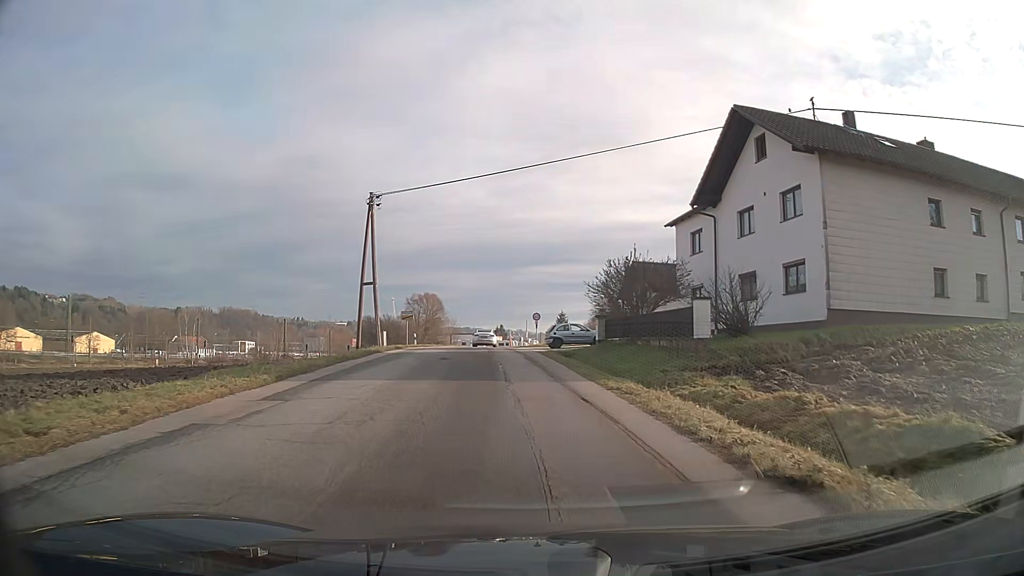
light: Day
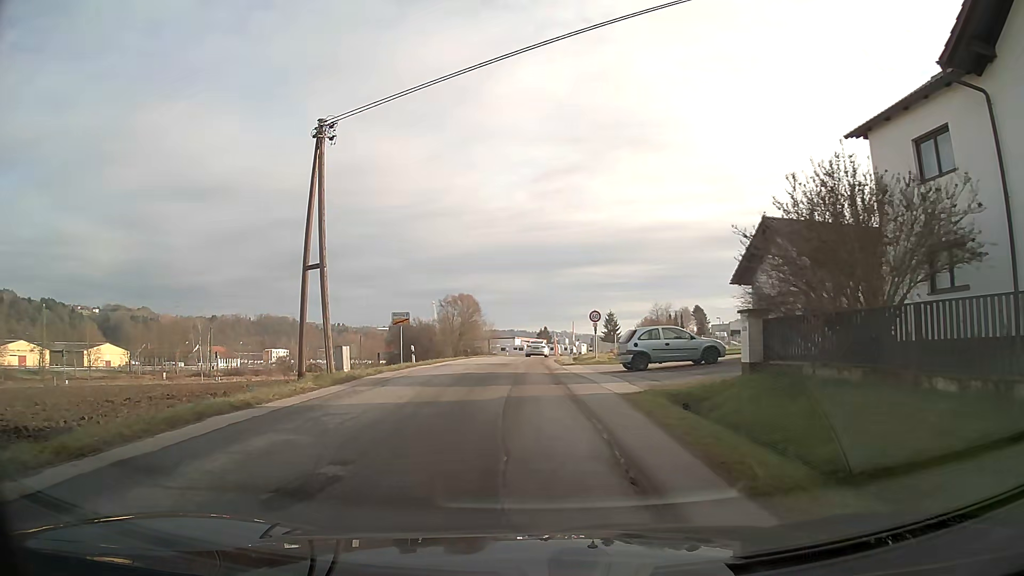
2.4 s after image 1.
(-0.6, +17.4) m; -4°
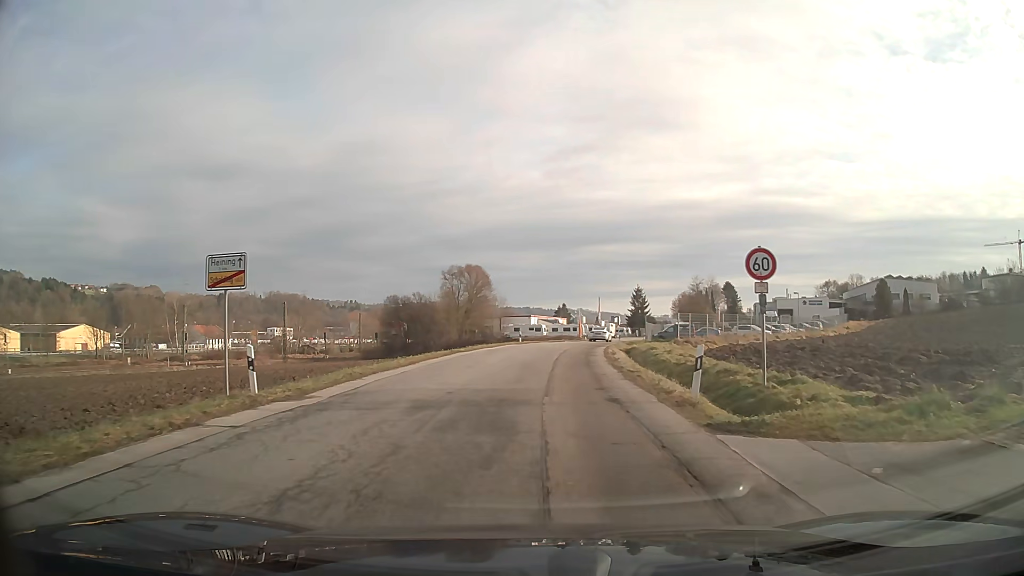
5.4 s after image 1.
(-0.3, +22.5) m; 0°
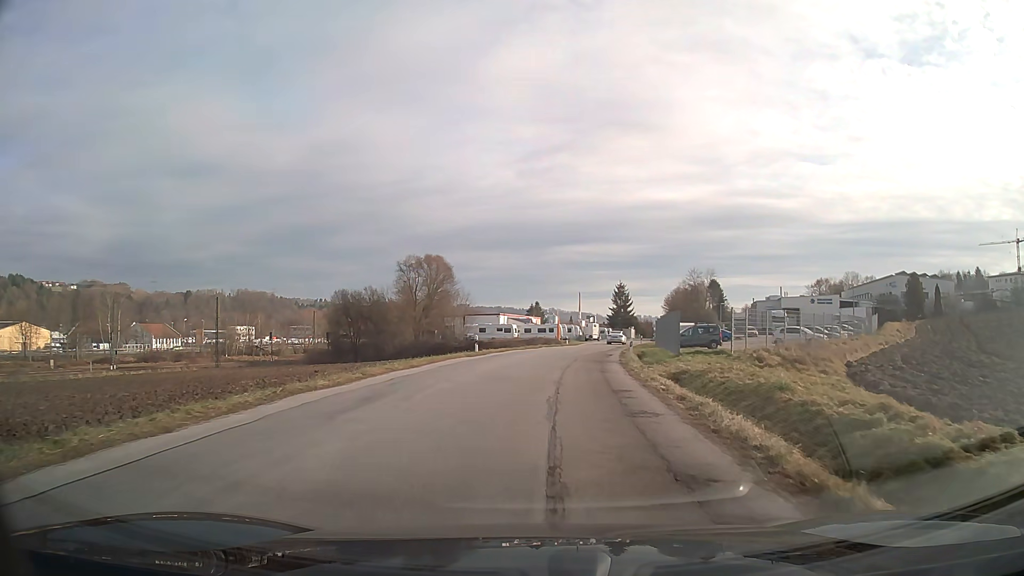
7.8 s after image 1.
(+0.3, +18.8) m; +3°
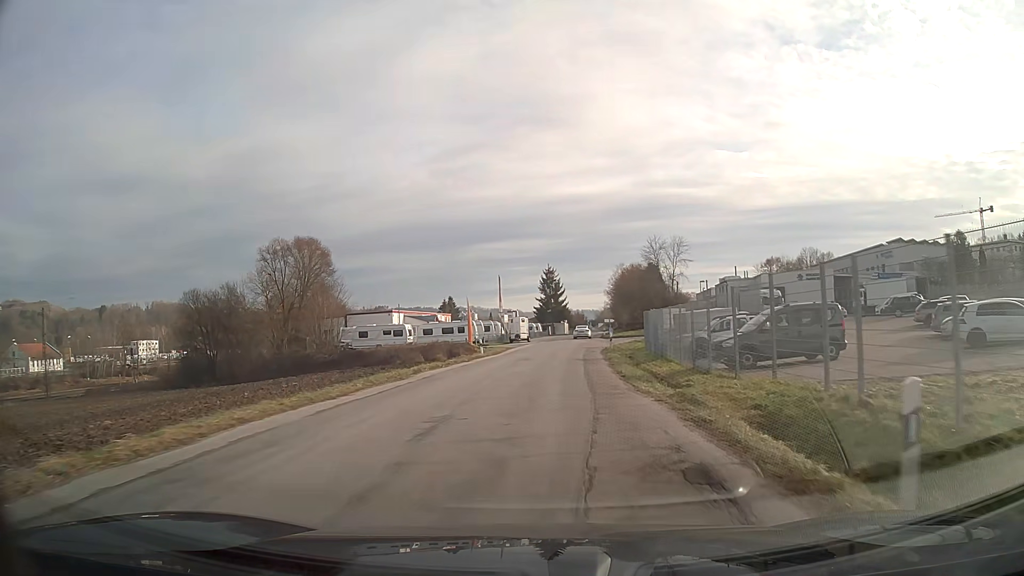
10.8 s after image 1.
(+1.8, +30.3) m; +7°
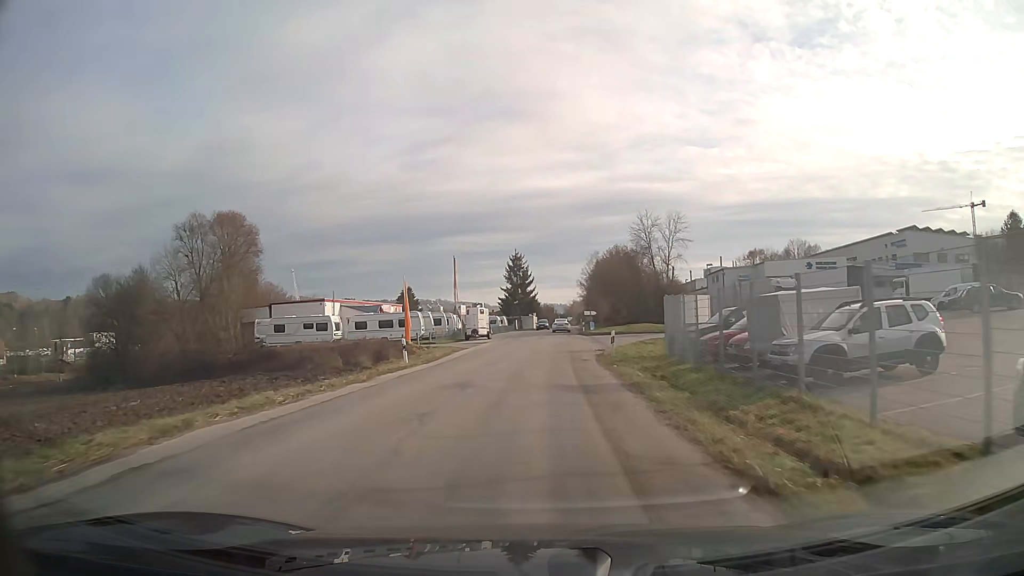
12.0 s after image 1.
(+0.4, +15.4) m; +3°
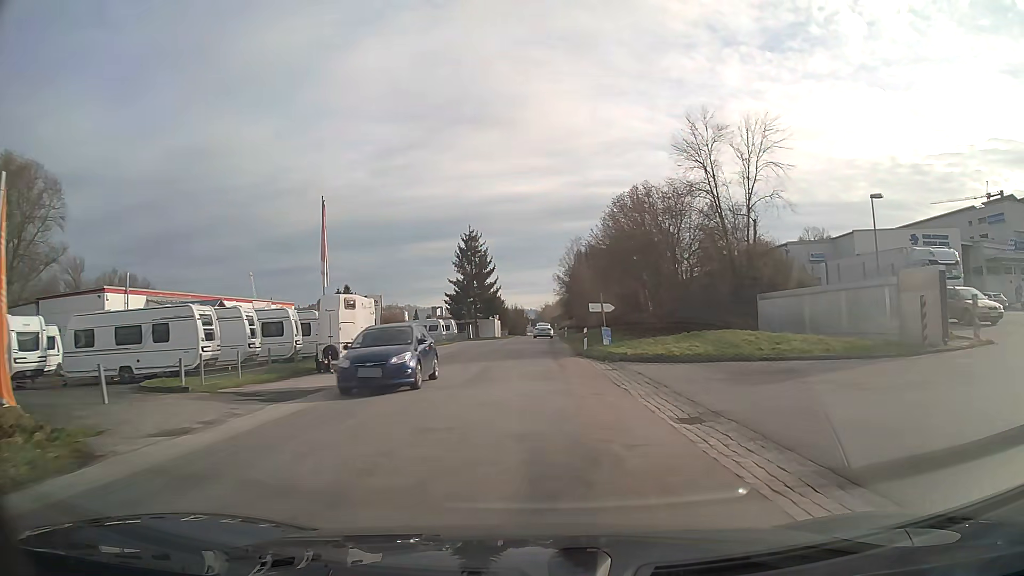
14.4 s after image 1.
(+0.8, +33.7) m; +2°
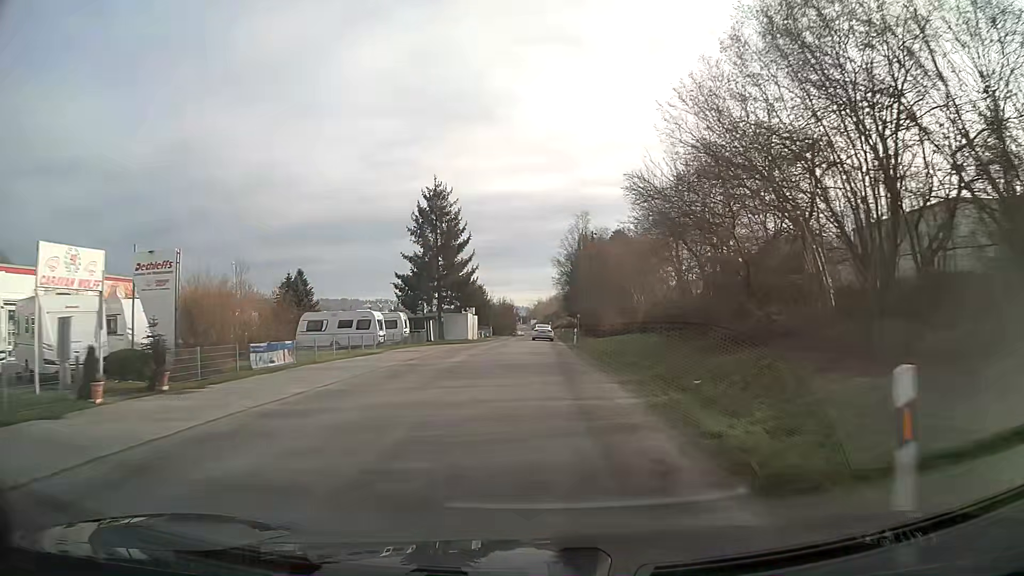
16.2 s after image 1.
(+0.2, +26.3) m; +1°
